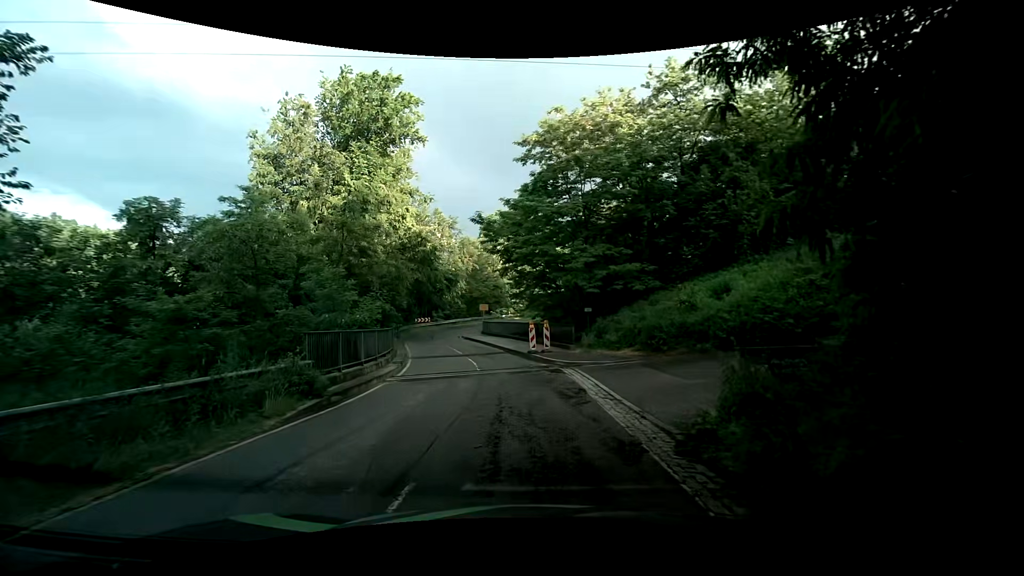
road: tertiary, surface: asphalt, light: Day
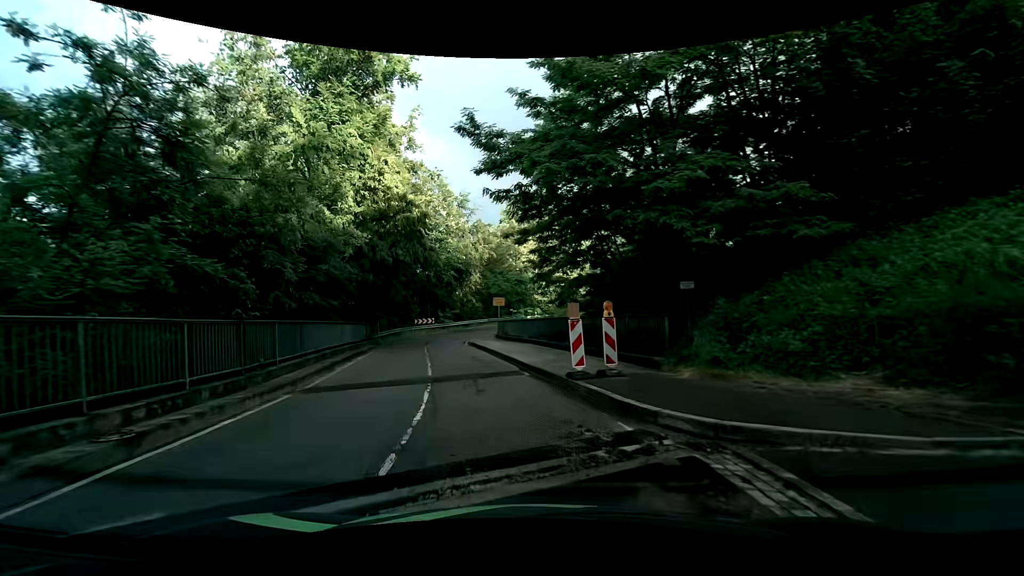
(-0.5, +14.7) m; -5°
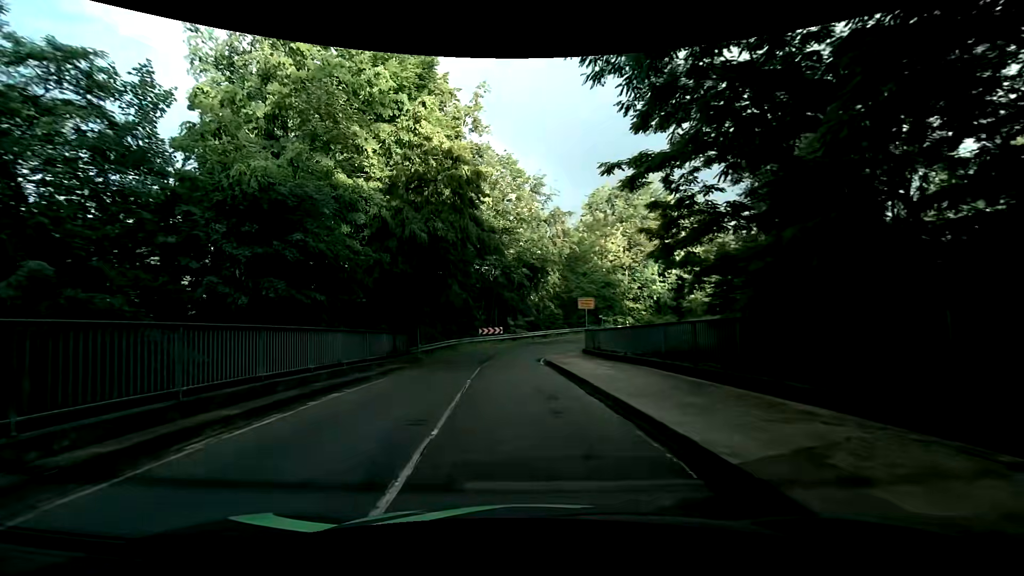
(-0.8, +11.1) m; -9°
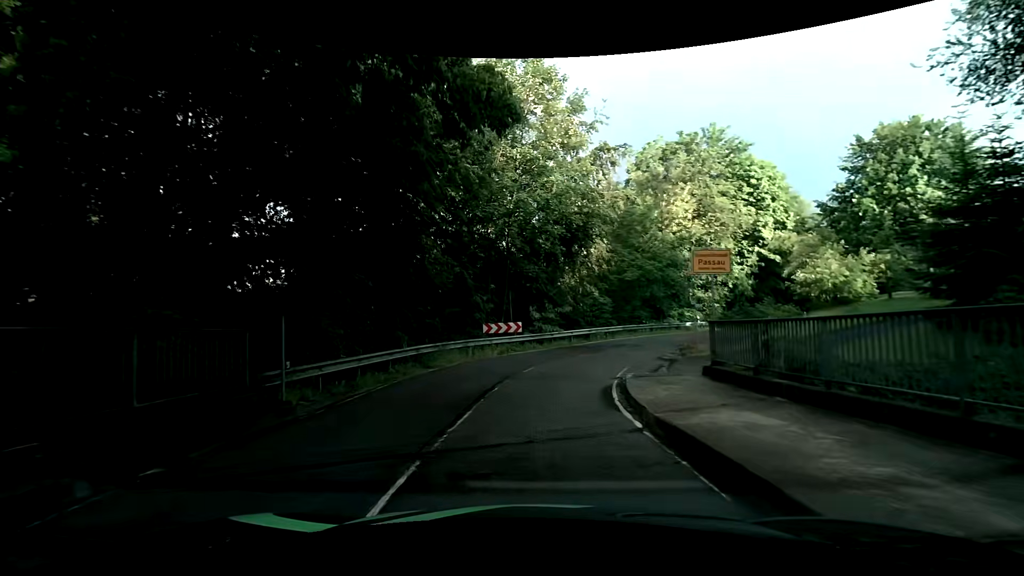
(-0.5, +16.4) m; -3°
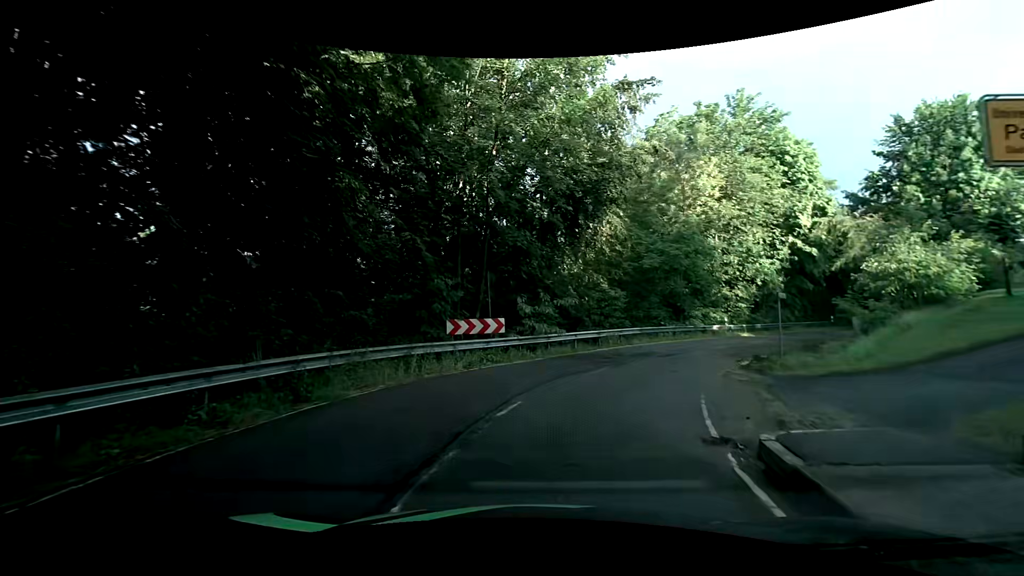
(+0.1, +8.4) m; +2°
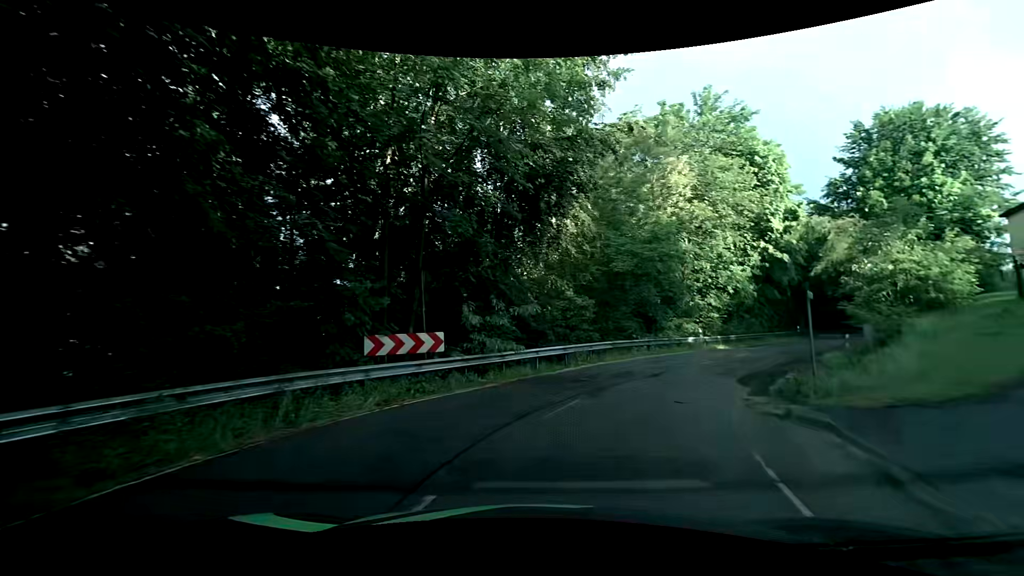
(+0.1, +4.2) m; +6°
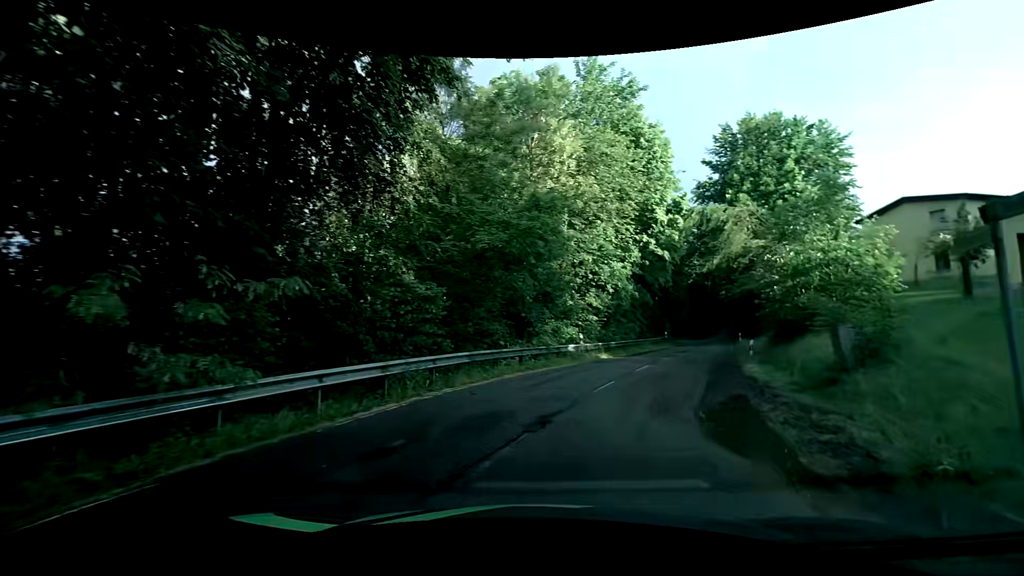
(+0.7, +8.1) m; +14°
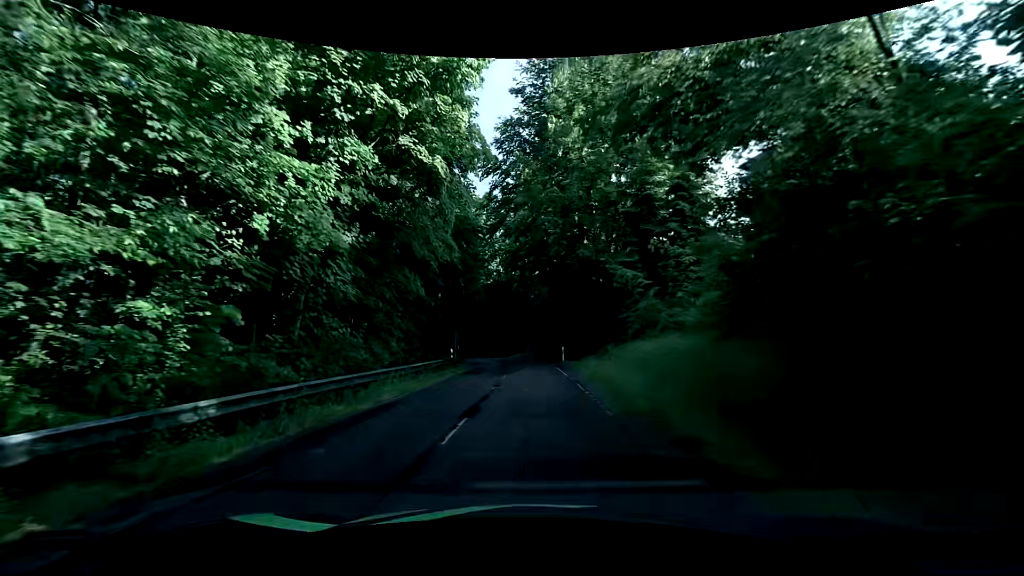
(+5.9, +21.8) m; +22°
(0, +10) (0, +20) (0, +30) (-1, +40) (-2, +50) (-5, +60) (-9, +69) (-14, +77) (-19, +86) (-24, +95) m
